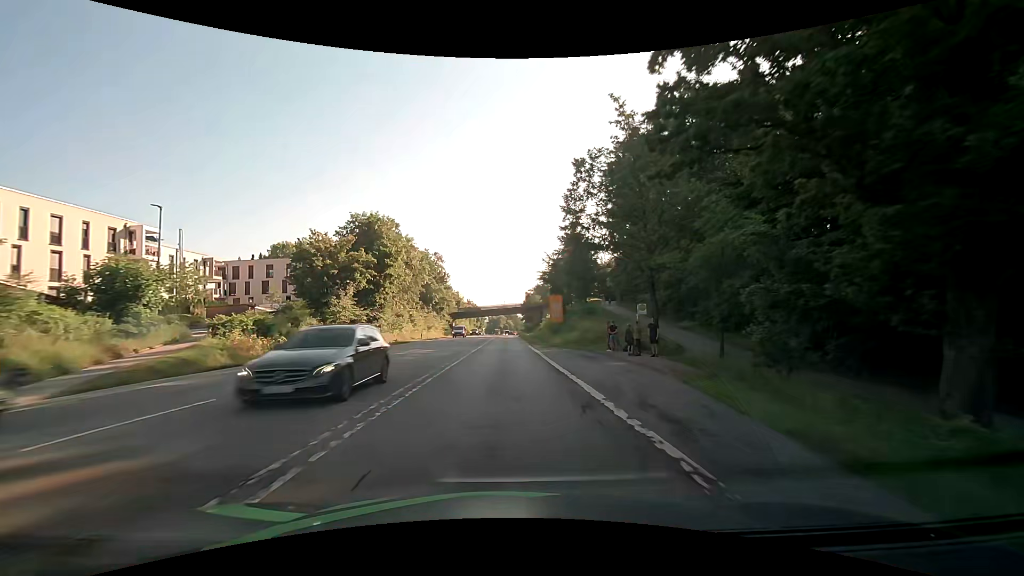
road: secondary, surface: asphalt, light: Day
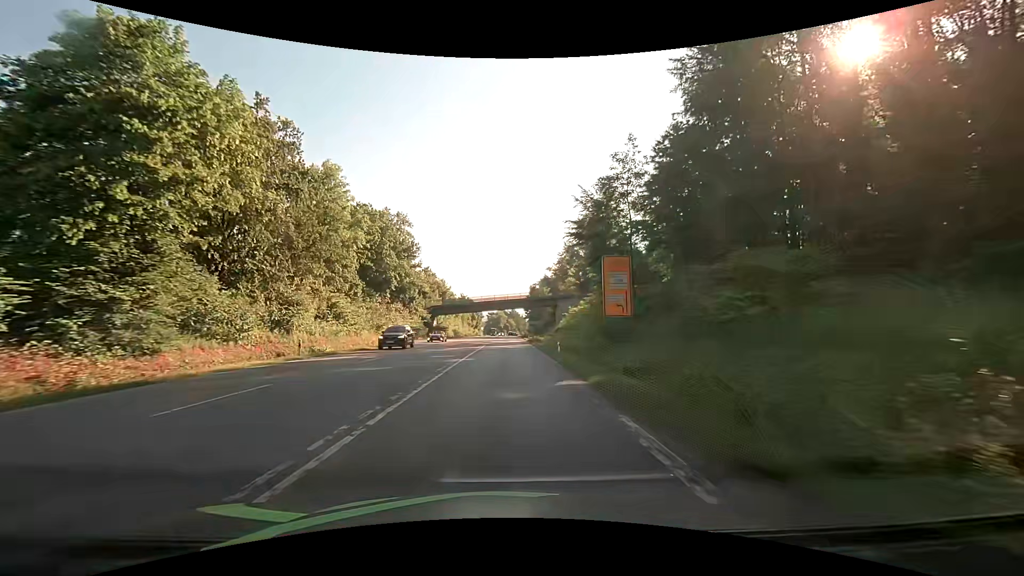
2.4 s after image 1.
(-0.1, +37.2) m; 0°
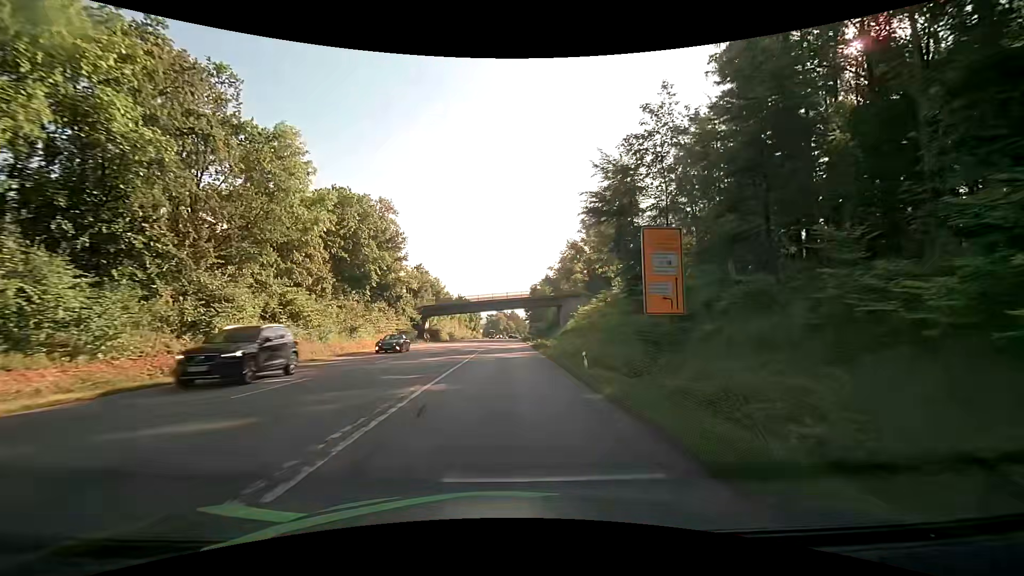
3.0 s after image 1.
(0.0, +9.2) m; 0°
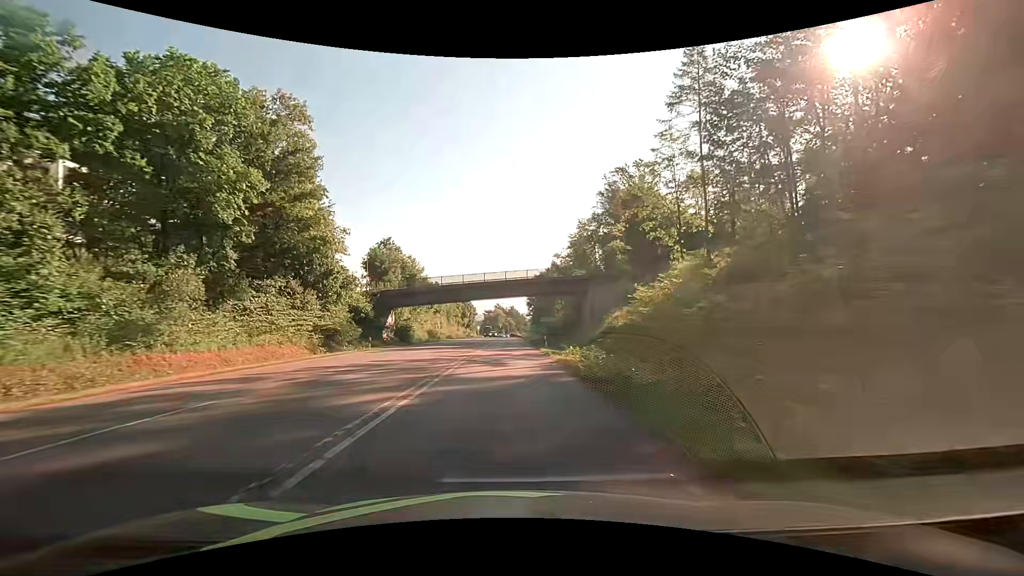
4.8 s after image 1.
(-0.1, +27.6) m; 0°
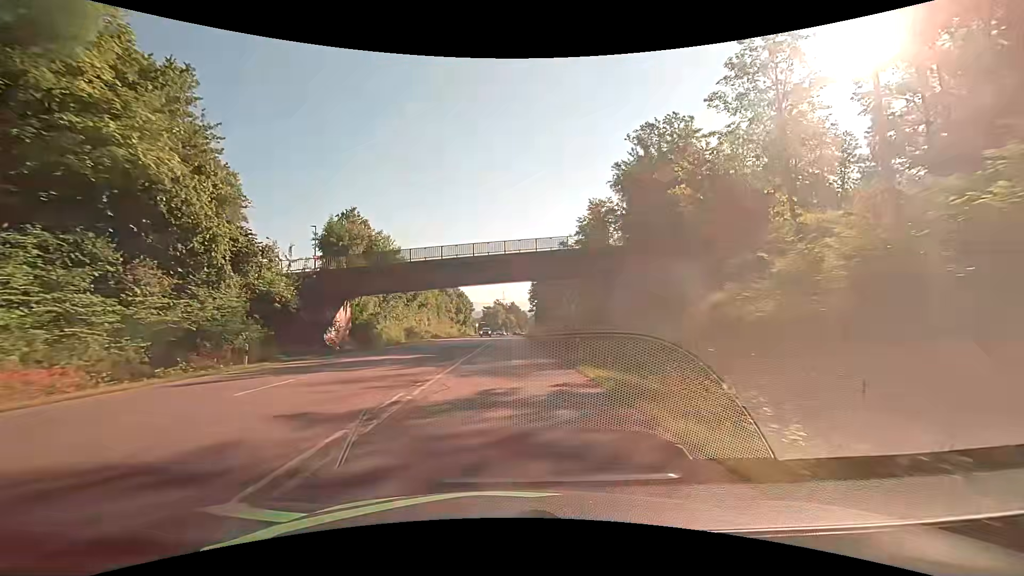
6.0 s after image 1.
(0.0, +18.4) m; 0°
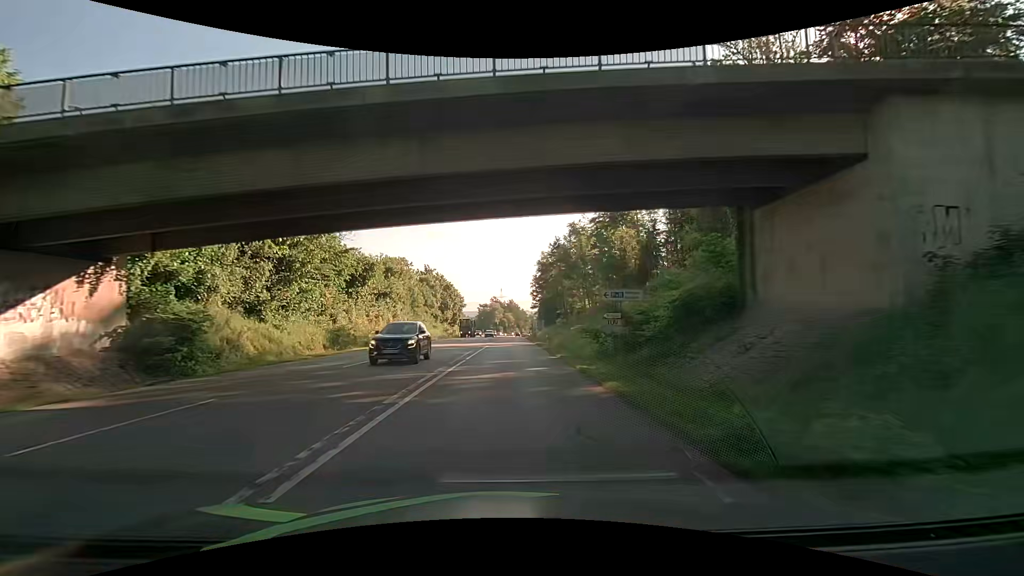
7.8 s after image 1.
(-0.1, +27.5) m; 0°
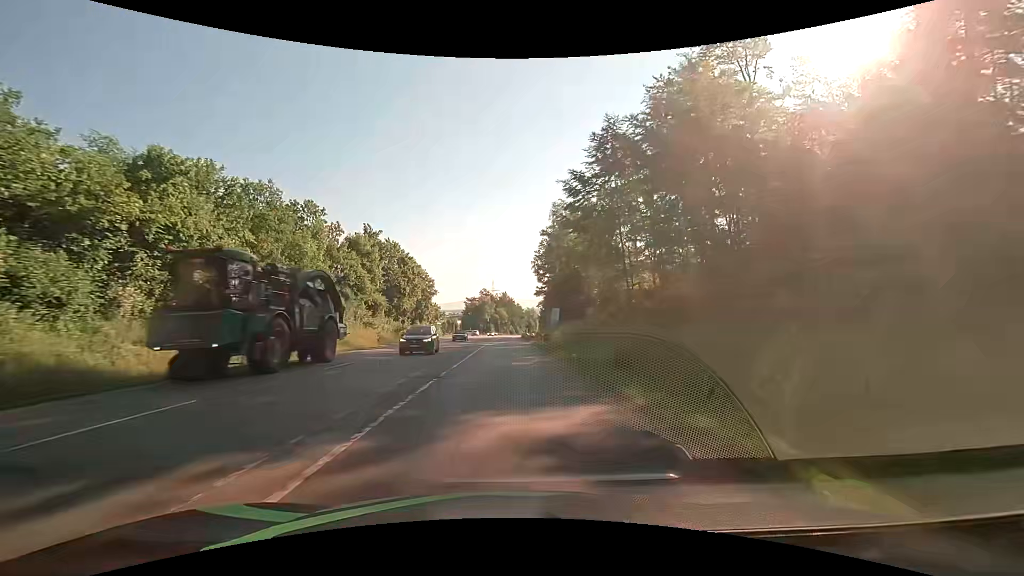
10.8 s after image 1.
(+0.3, +45.9) m; +1°
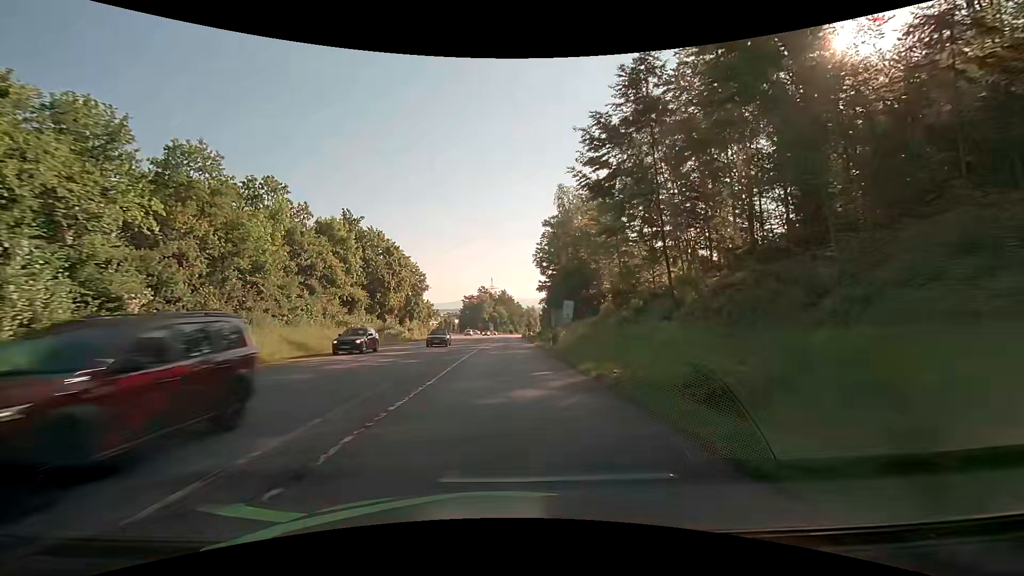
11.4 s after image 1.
(0.0, +9.2) m; 0°
